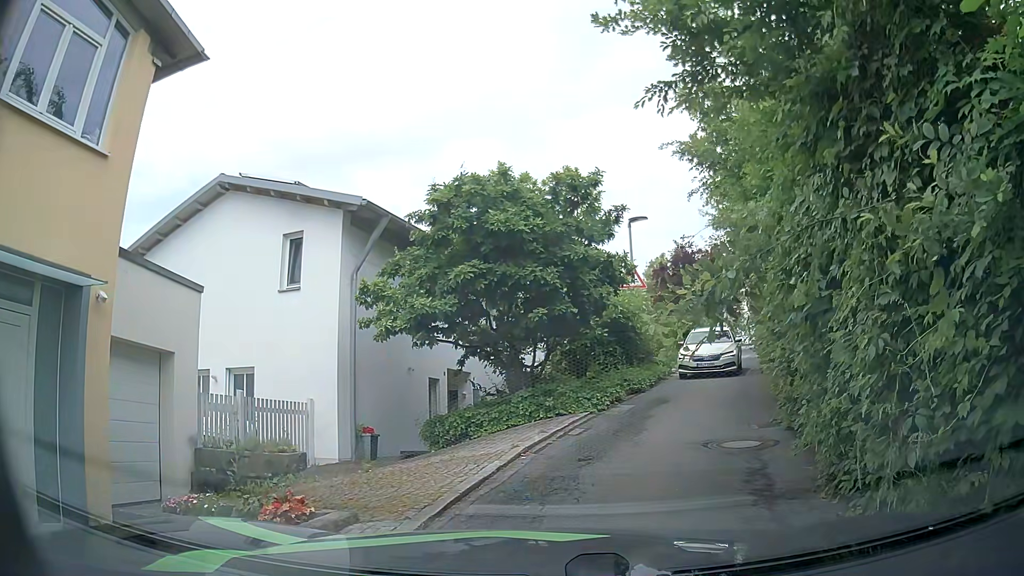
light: Day
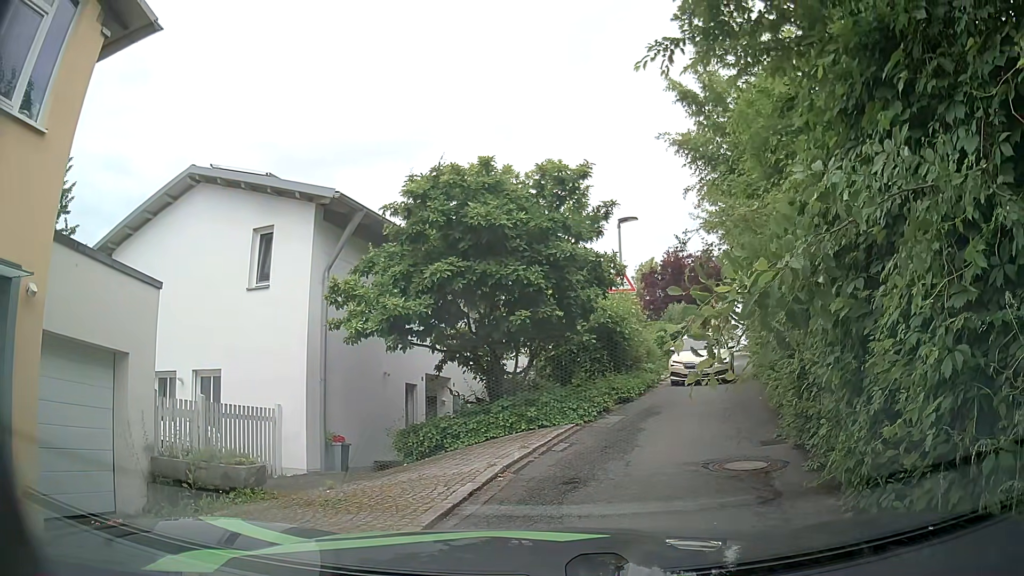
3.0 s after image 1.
(0.0, +1.3) m; 0°
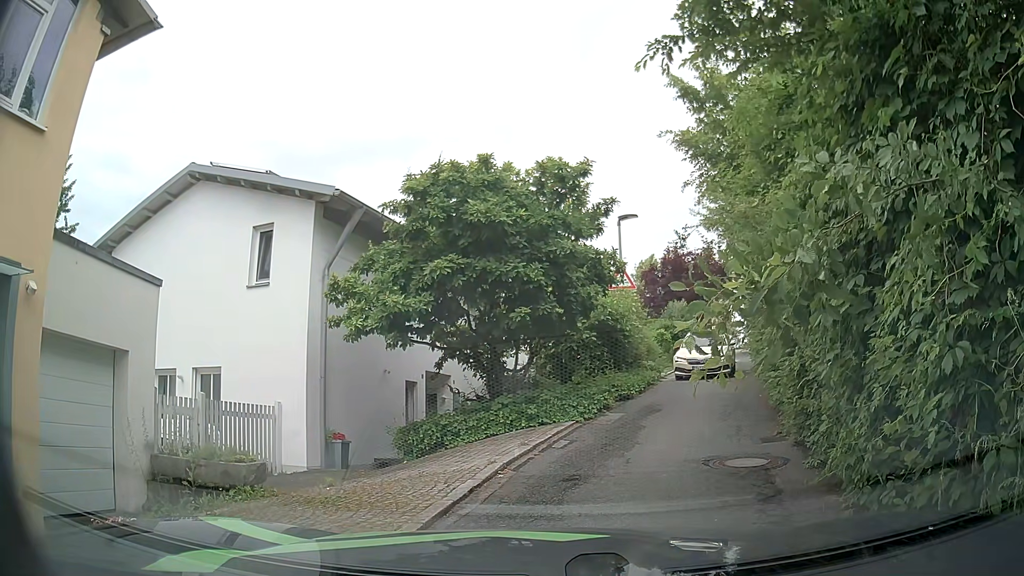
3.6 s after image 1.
(0.0, +0.1) m; 0°
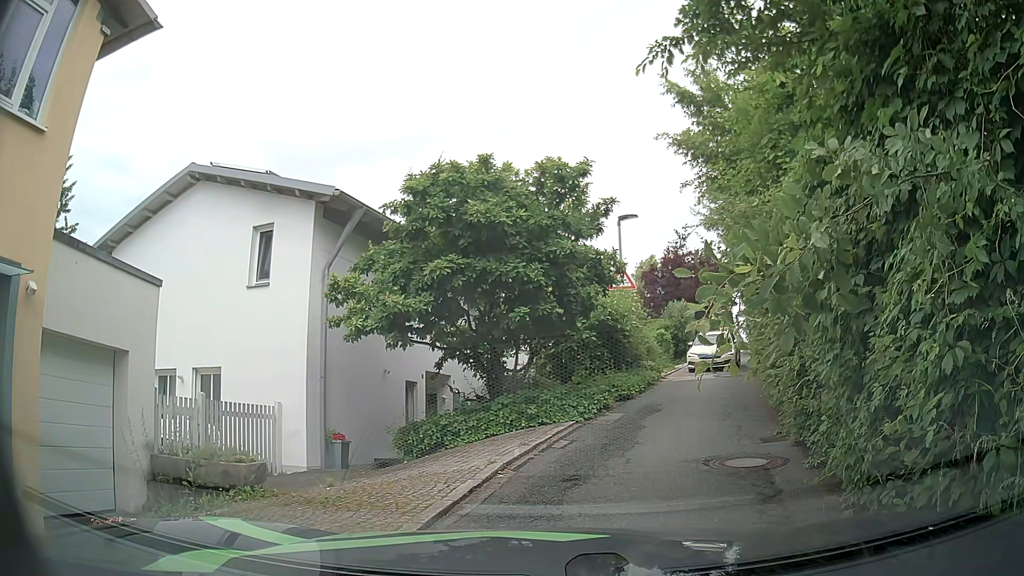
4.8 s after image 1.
(0.0, 0.0) m; 0°
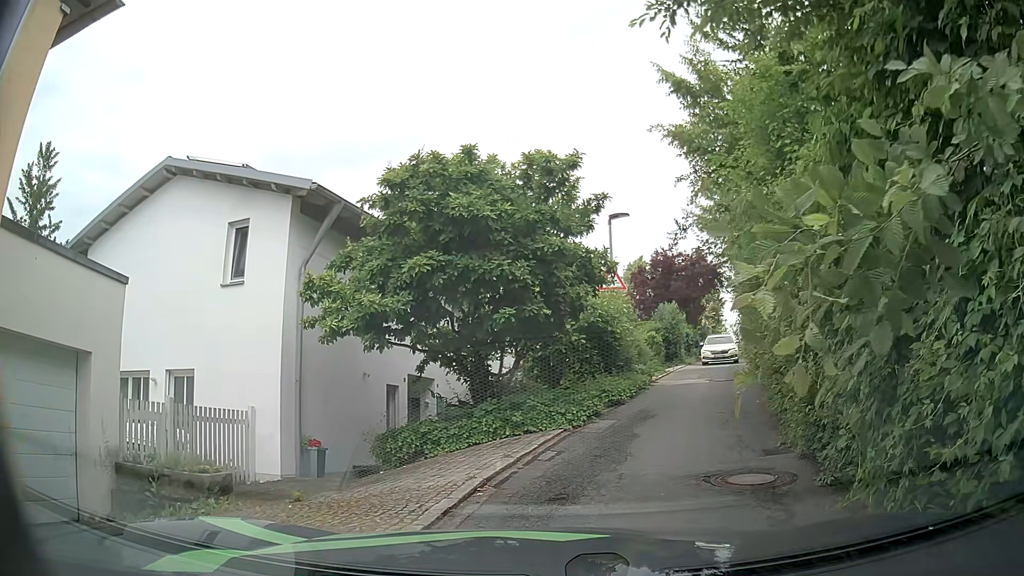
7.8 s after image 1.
(0.0, +0.7) m; 0°
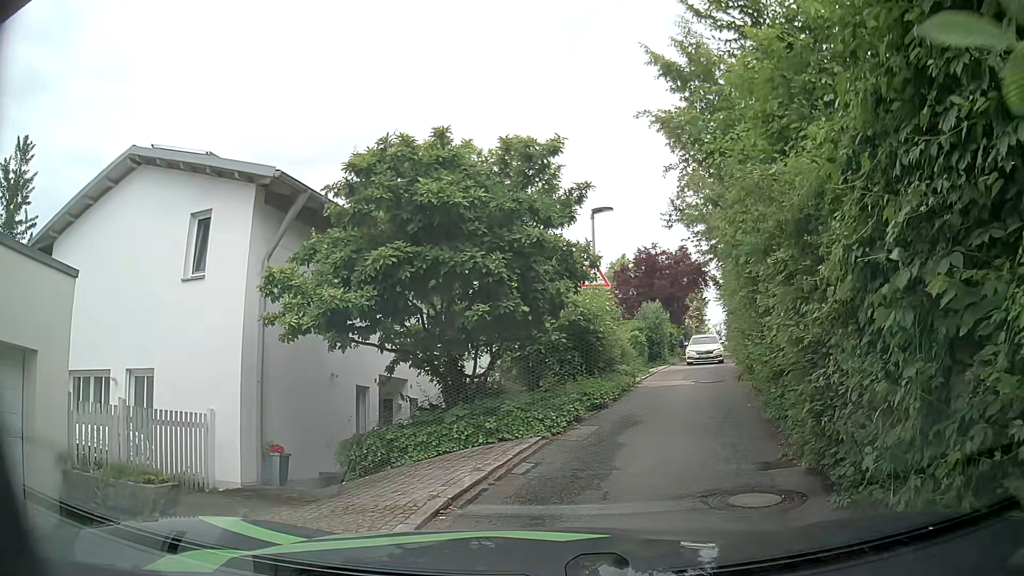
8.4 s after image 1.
(0.0, +0.9) m; 0°
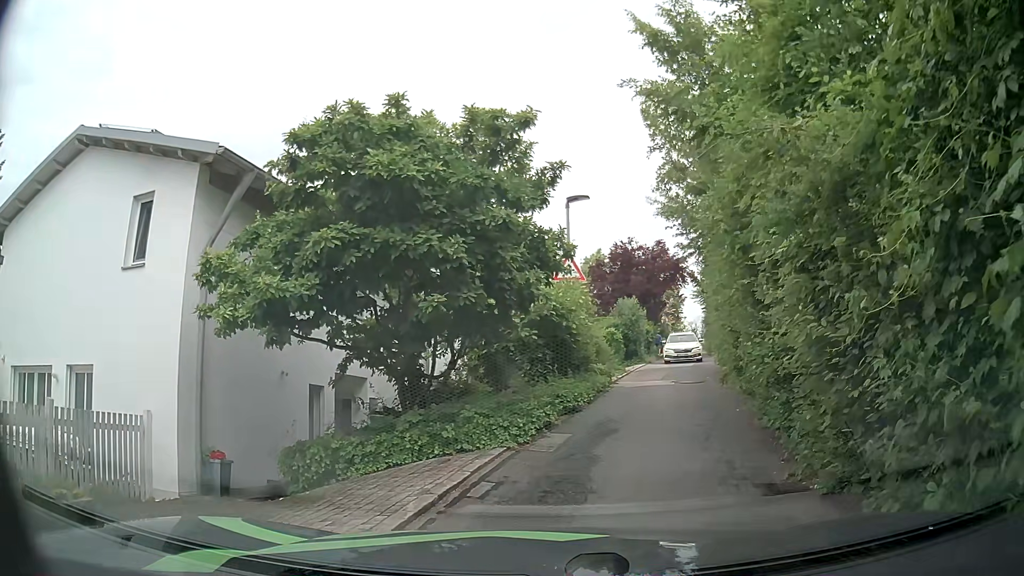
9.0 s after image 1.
(+0.1, +1.2) m; +4°
